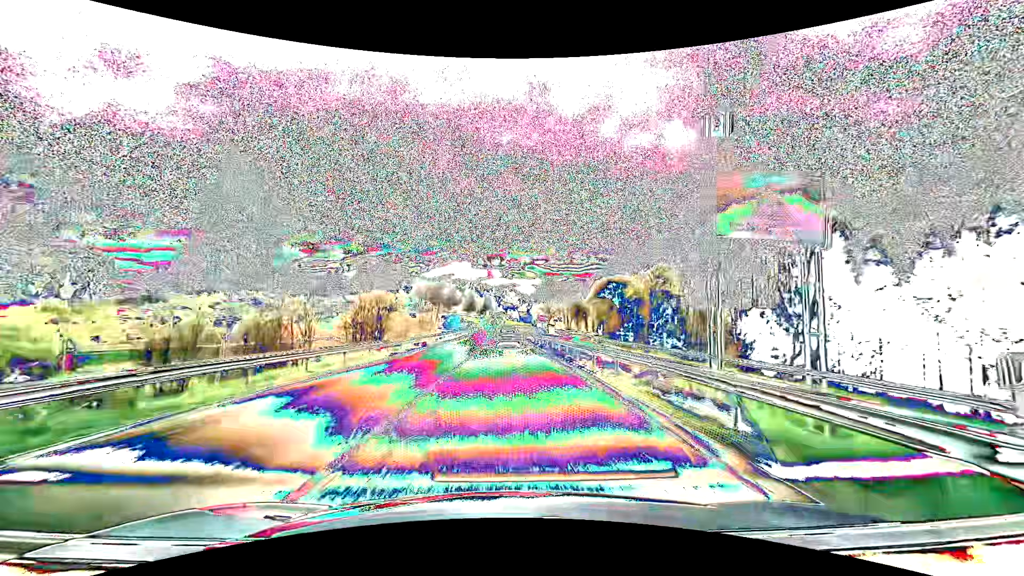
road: primary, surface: asphalt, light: Day
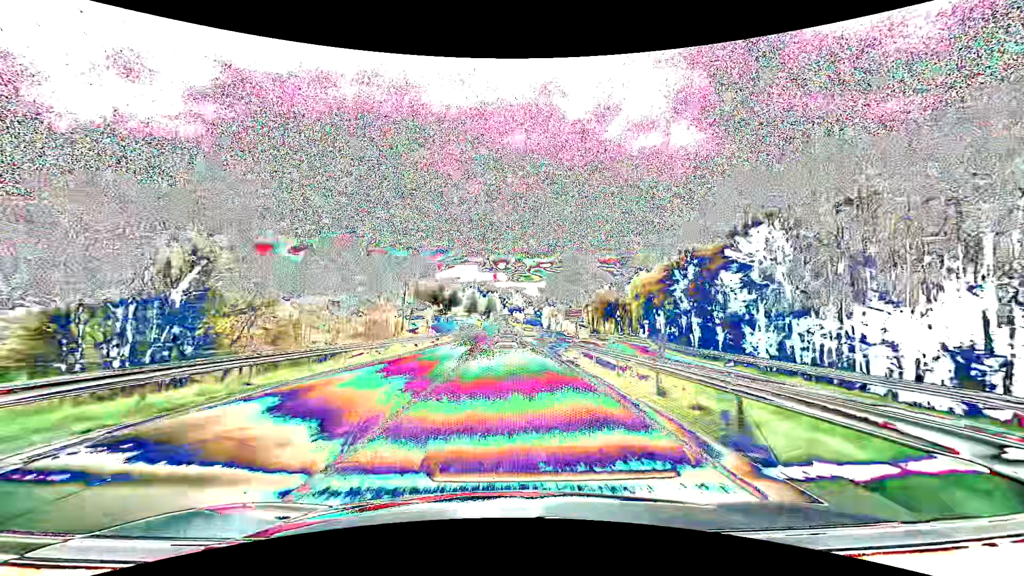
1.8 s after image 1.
(-0.3, +36.1) m; -1°
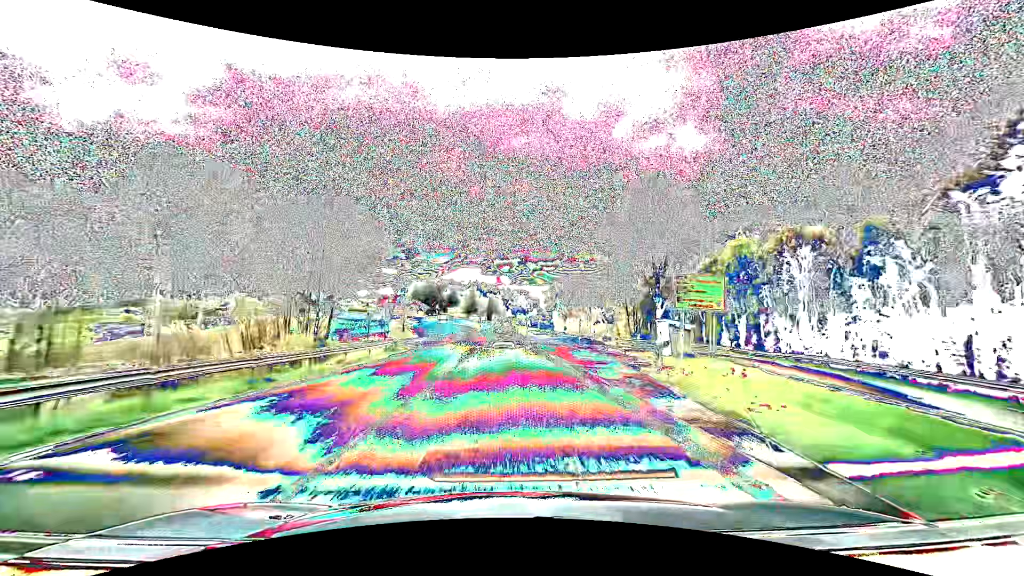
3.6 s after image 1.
(-0.1, +35.9) m; 0°
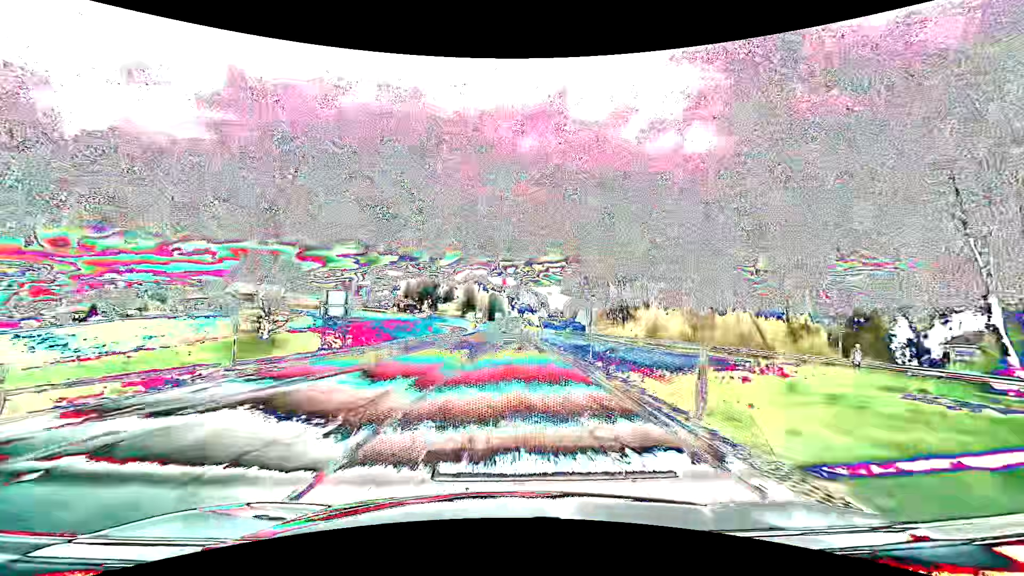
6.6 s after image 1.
(-0.3, +60.9) m; -1°
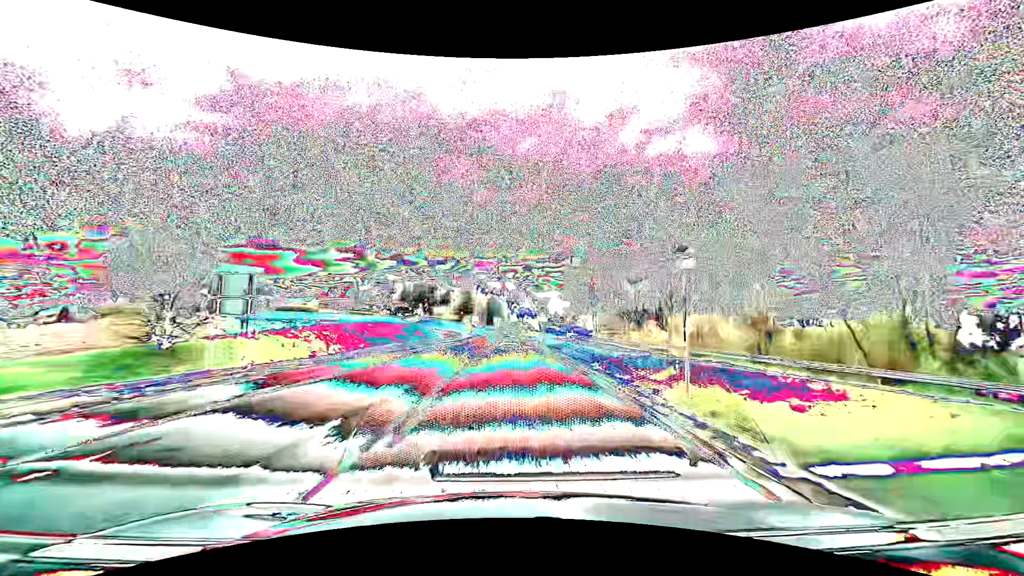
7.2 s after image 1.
(0.0, +12.3) m; 0°
(0, +10) (0, +20) (0, +30) (0, +40) (0, +50) (0, +60) (0, +70) (0, +80) (+1, +90) (+1, +100) m
